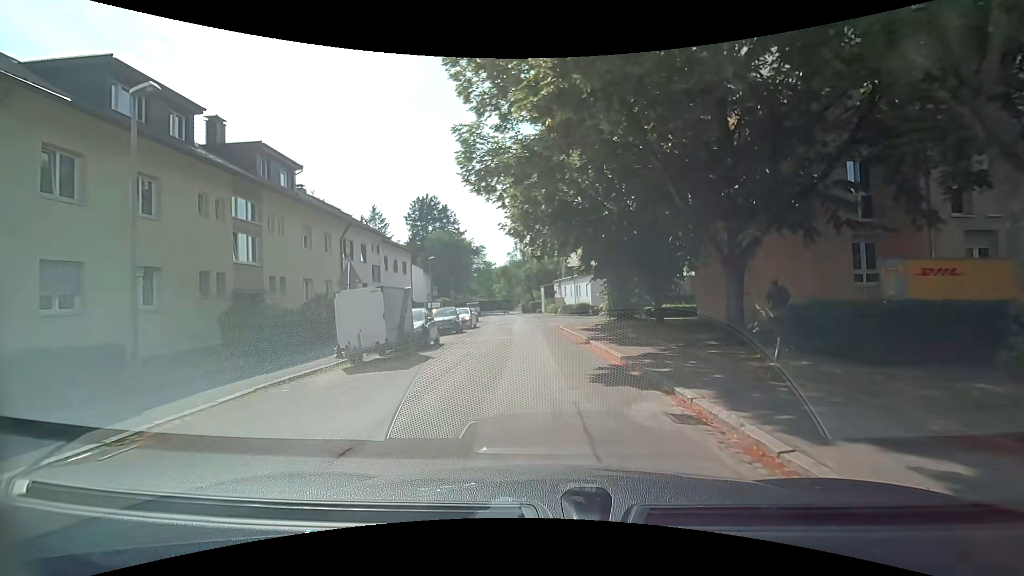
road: unclassified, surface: asphalt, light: Day
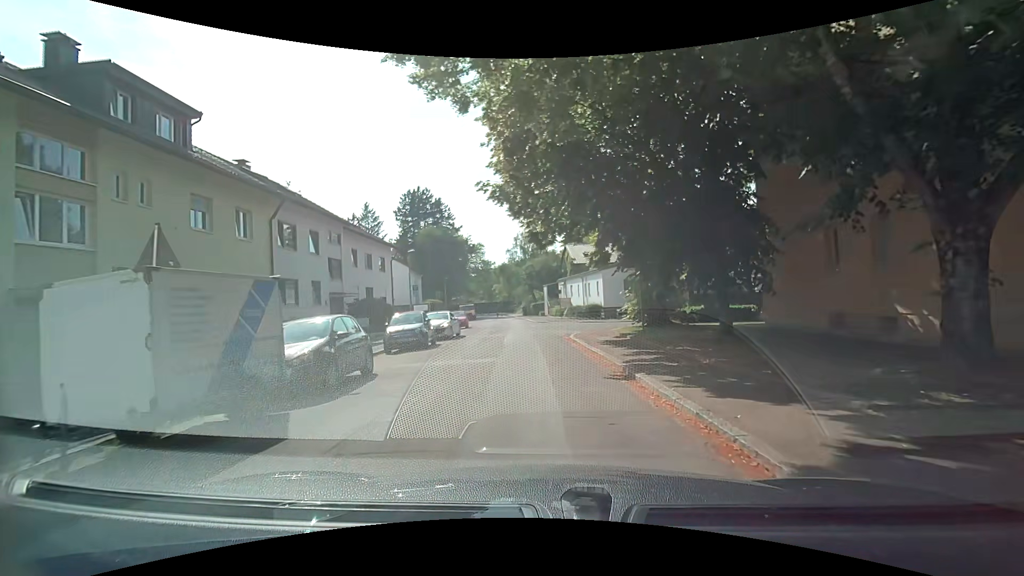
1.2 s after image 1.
(0.0, +8.0) m; 0°
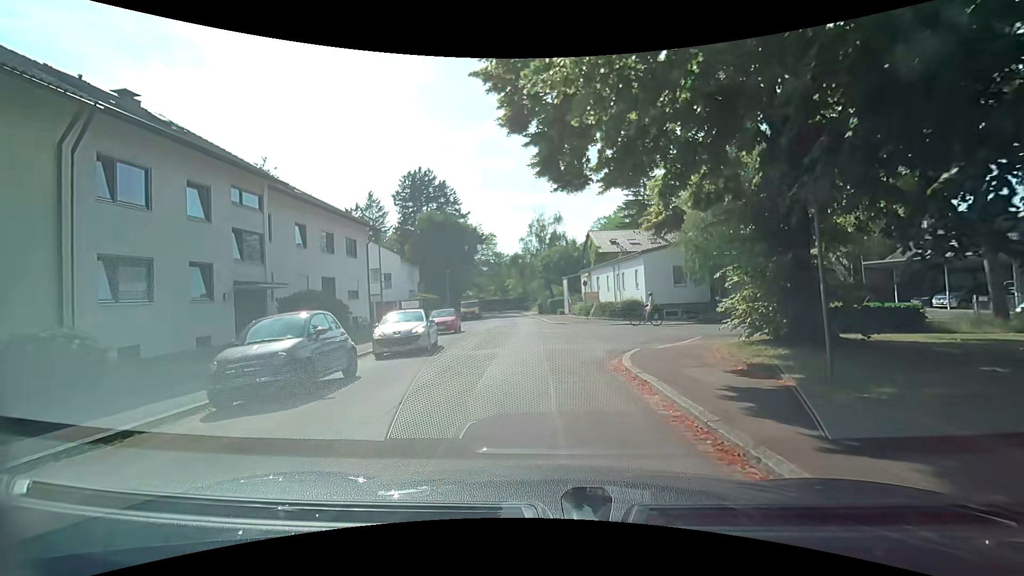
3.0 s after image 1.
(0.0, +10.6) m; -1°
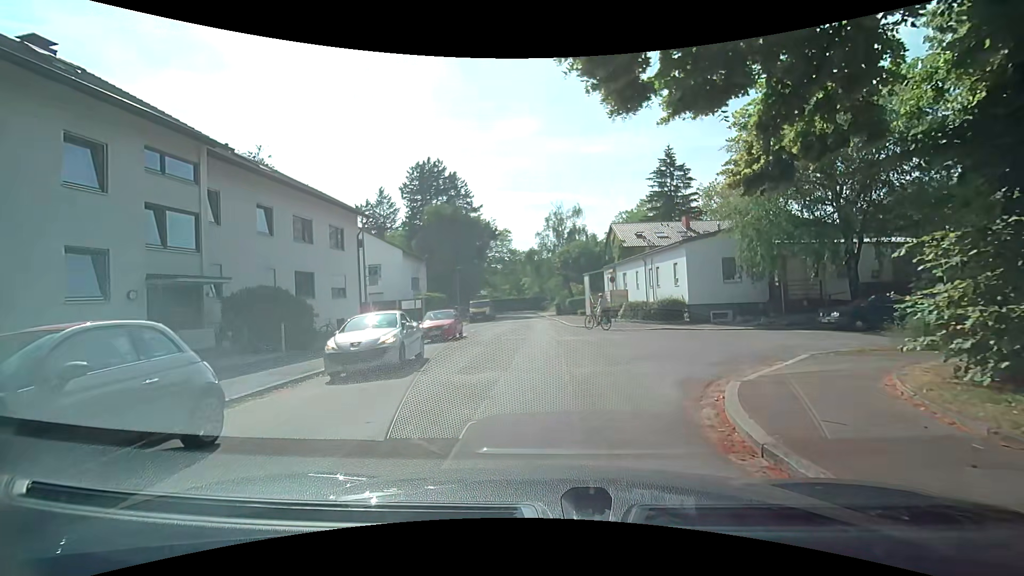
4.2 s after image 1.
(-0.2, +5.2) m; -3°
